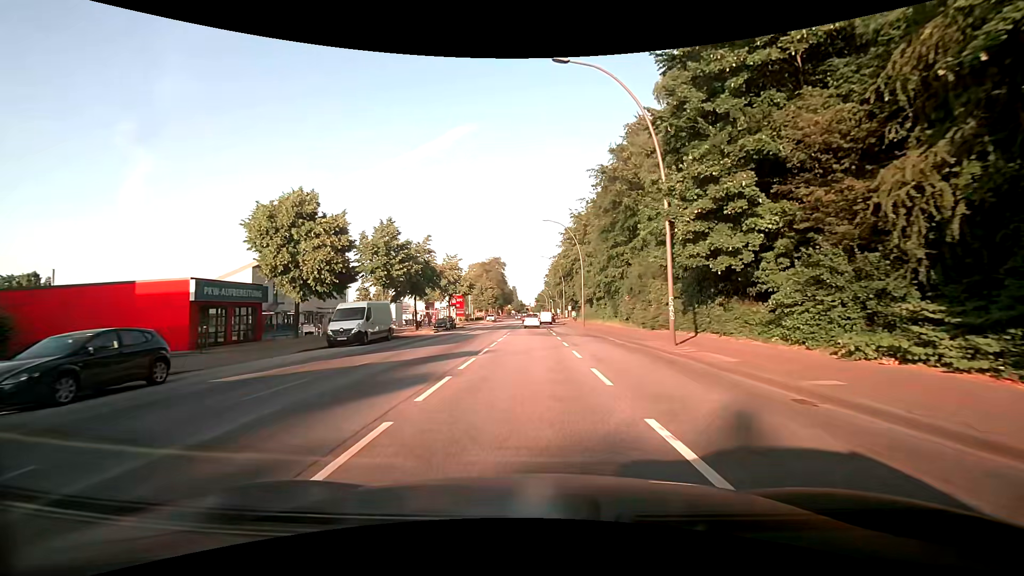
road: primary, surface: asphalt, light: Day
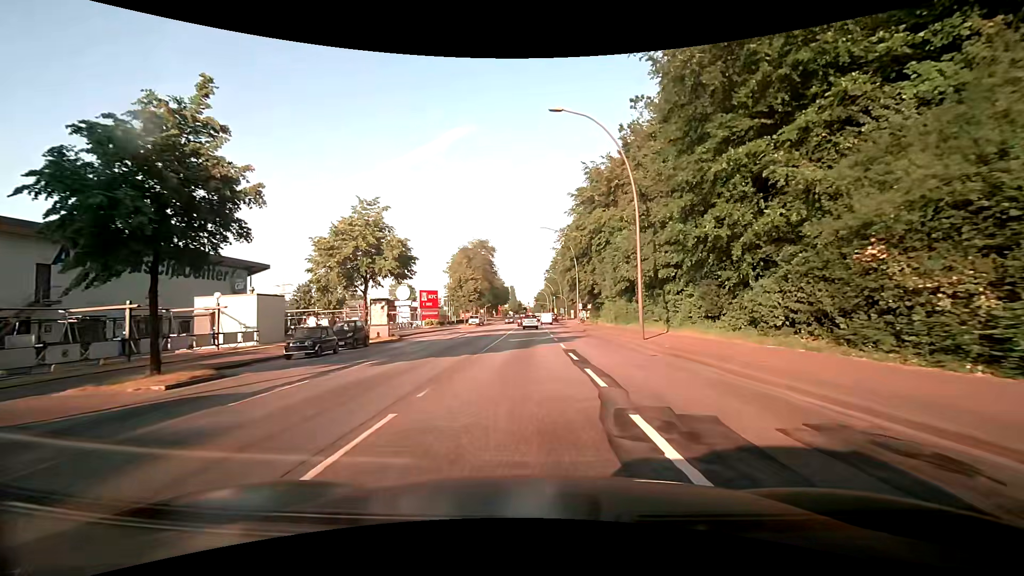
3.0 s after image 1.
(+0.1, +30.5) m; 0°
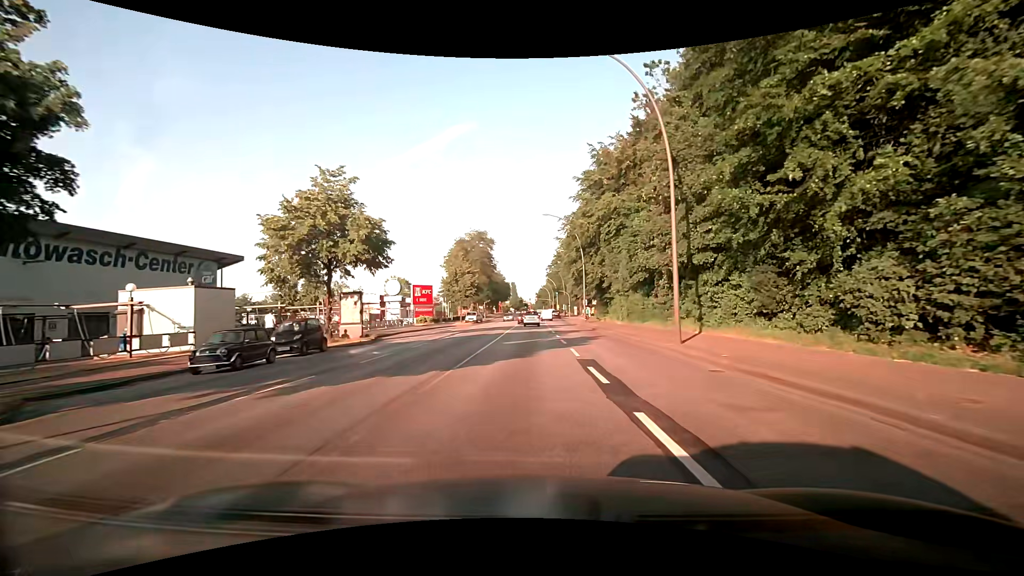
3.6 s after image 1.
(0.0, +5.9) m; +1°
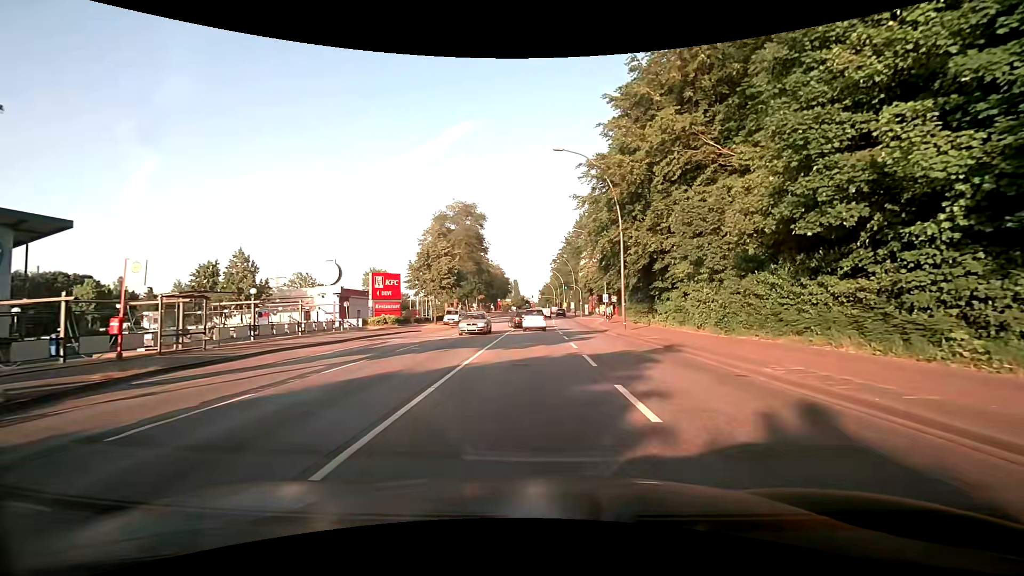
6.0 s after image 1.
(-0.3, +21.2) m; -1°
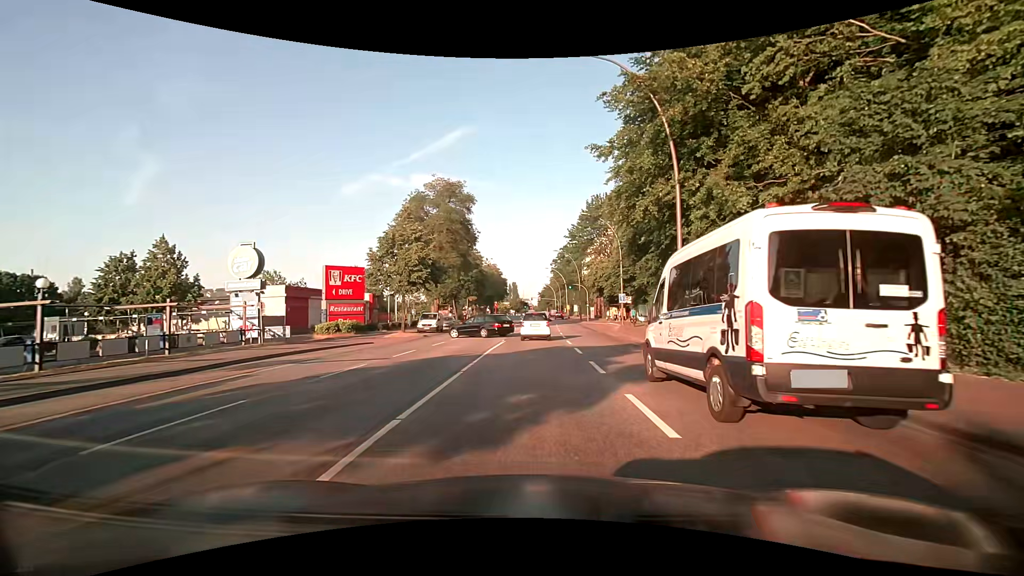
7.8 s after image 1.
(0.0, +12.6) m; 0°
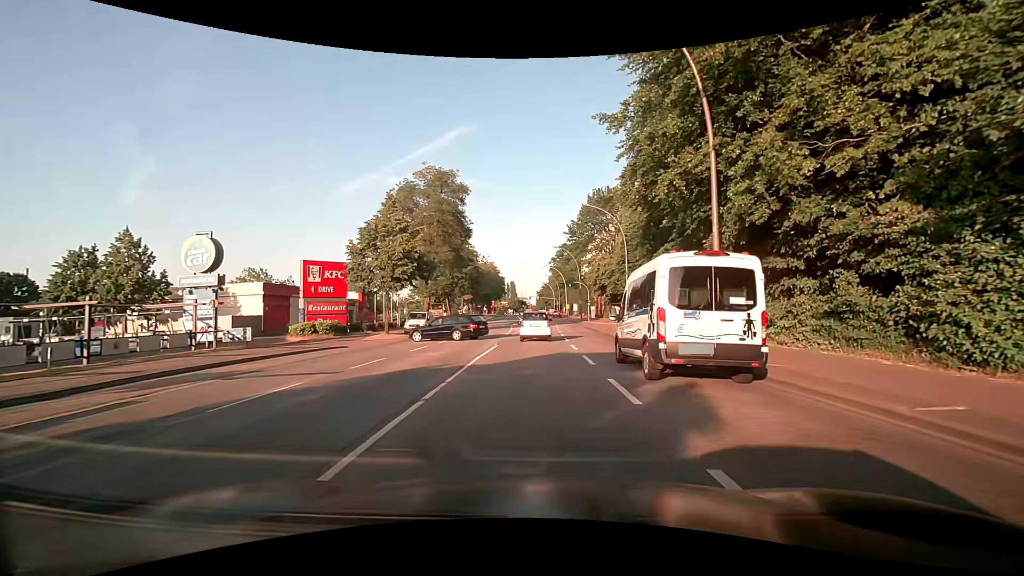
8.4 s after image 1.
(0.0, +4.0) m; +1°
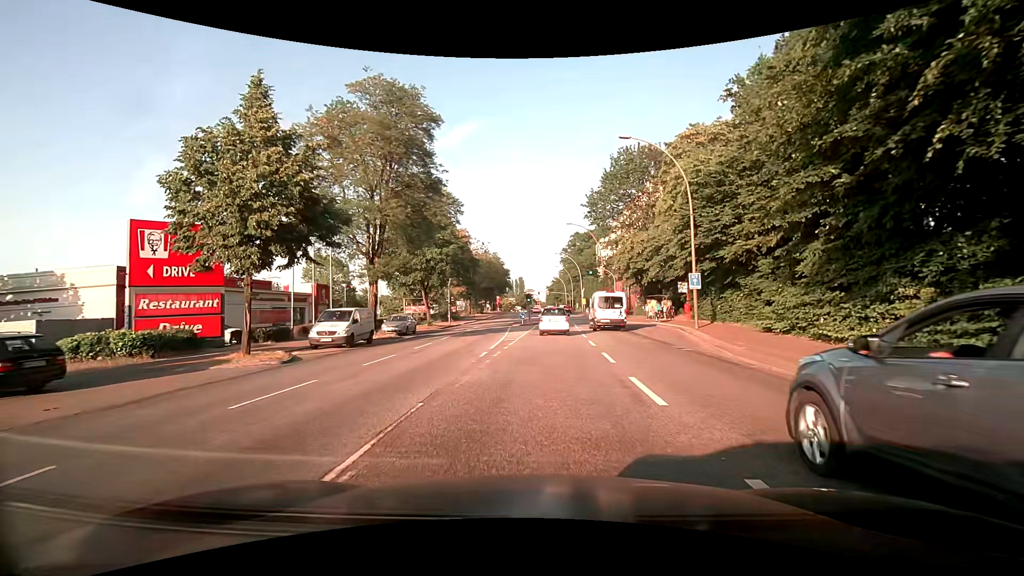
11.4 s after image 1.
(0.0, +18.4) m; -1°
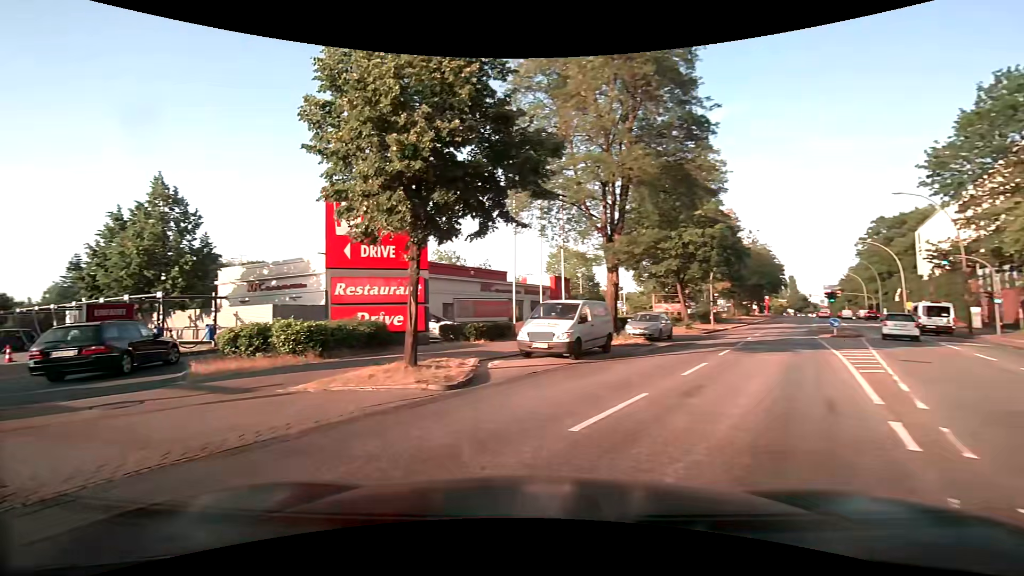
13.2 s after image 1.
(-1.5, +8.7) m; -27°
